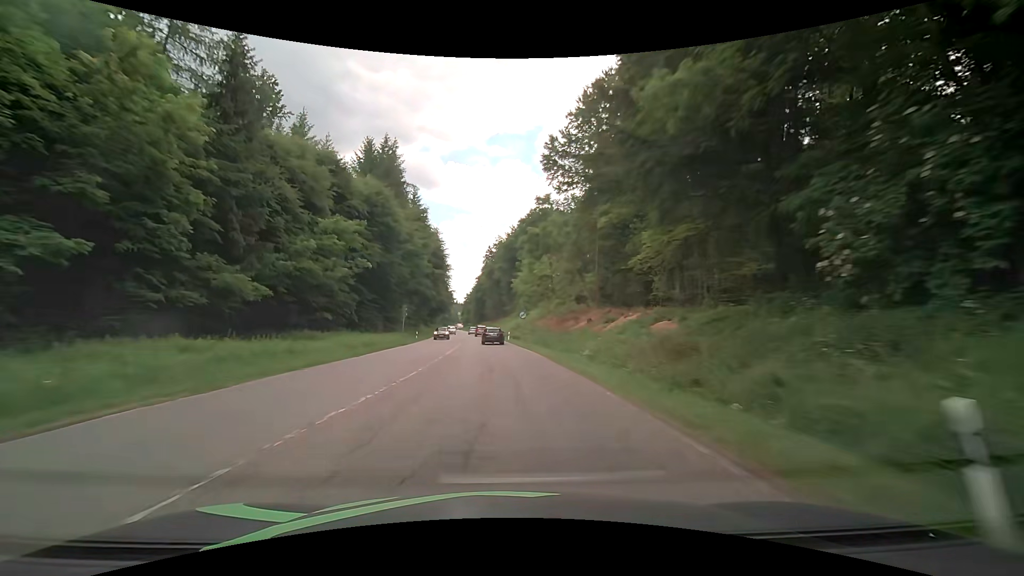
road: secondary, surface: asphalt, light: Day
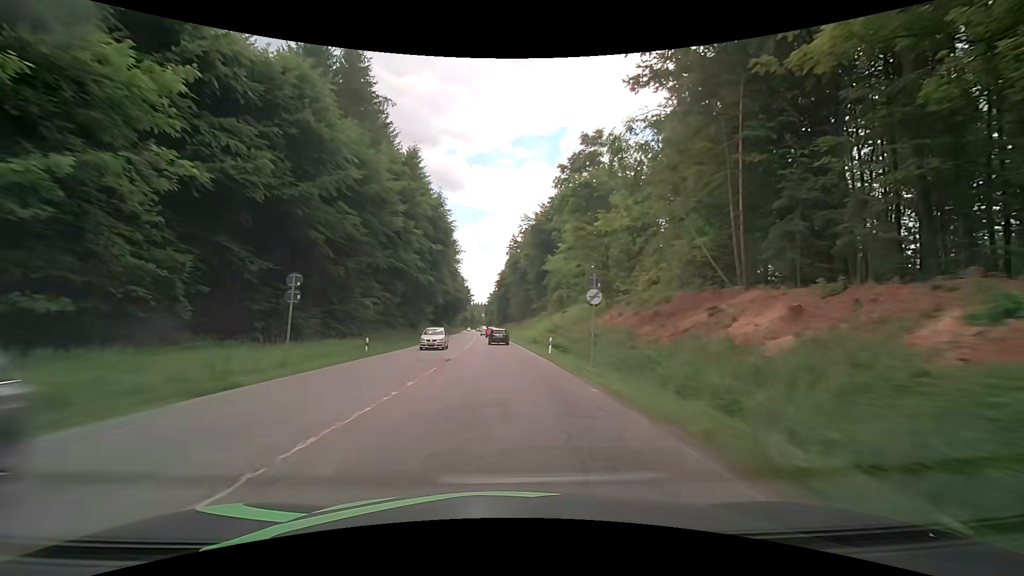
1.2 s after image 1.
(-0.6, +29.3) m; -3°
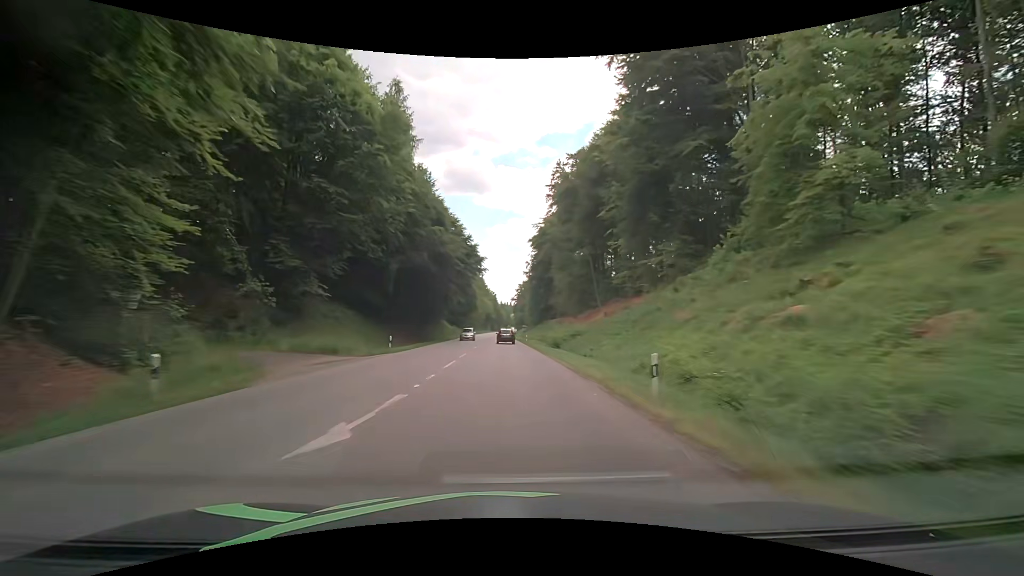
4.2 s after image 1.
(-2.6, +75.9) m; -4°
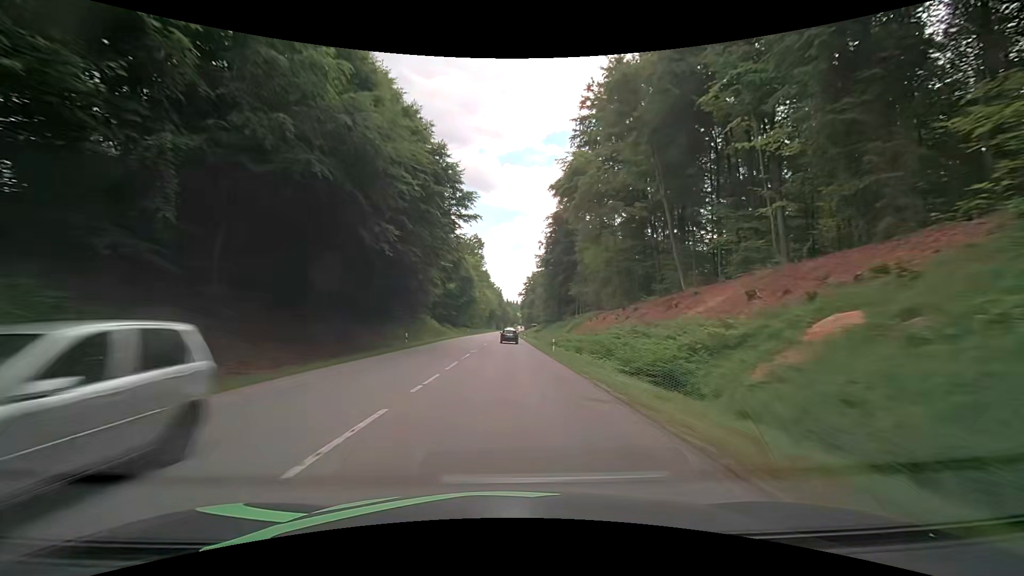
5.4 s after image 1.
(-0.1, +31.1) m; 0°
(0, +10) (0, +20) (0, +30) (0, +40) (0, +50) (0, +60) (0, +70) (0, +80) (0, +90) (0, +100) m
